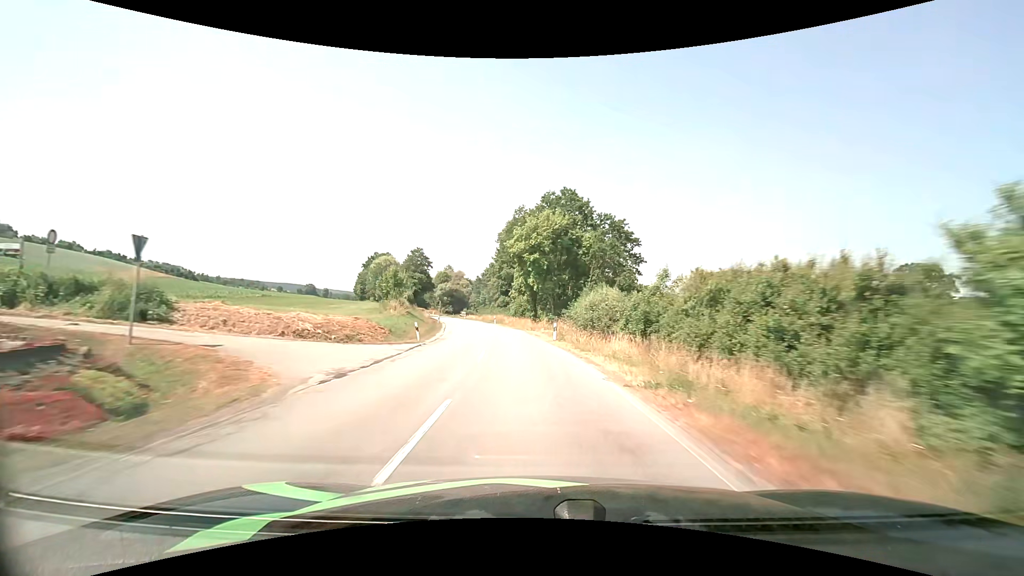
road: secondary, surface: asphalt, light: Day
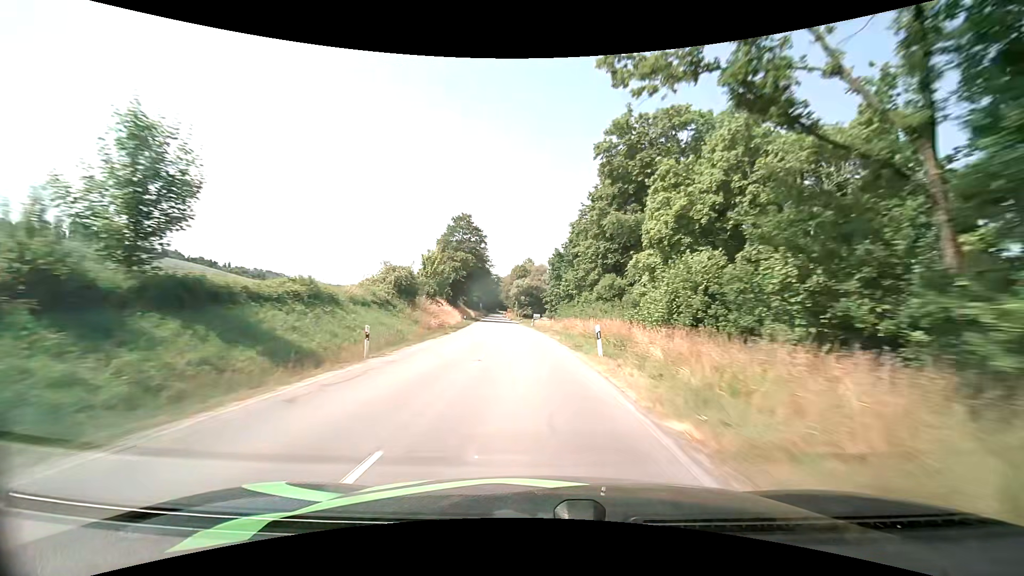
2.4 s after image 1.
(-4.6, +51.3) m; -10°
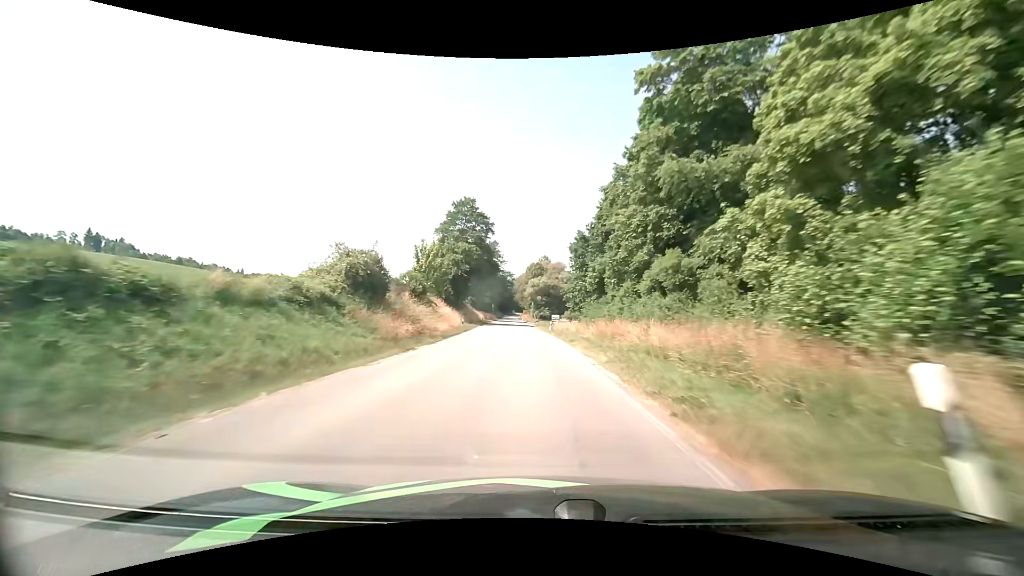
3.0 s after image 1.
(-0.2, +13.4) m; -2°
